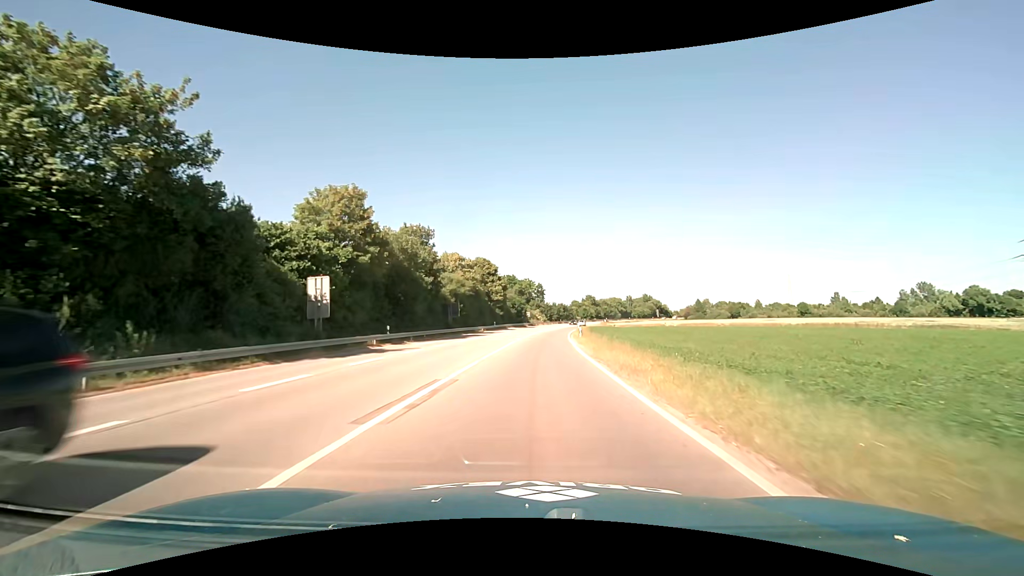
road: primary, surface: asphalt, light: Day
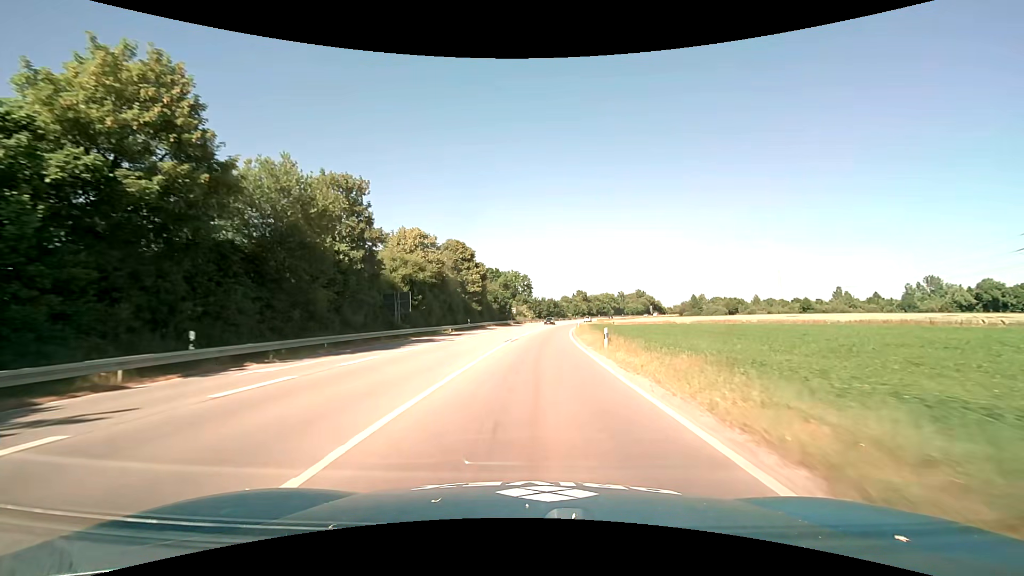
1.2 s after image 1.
(+0.3, +19.0) m; +2°
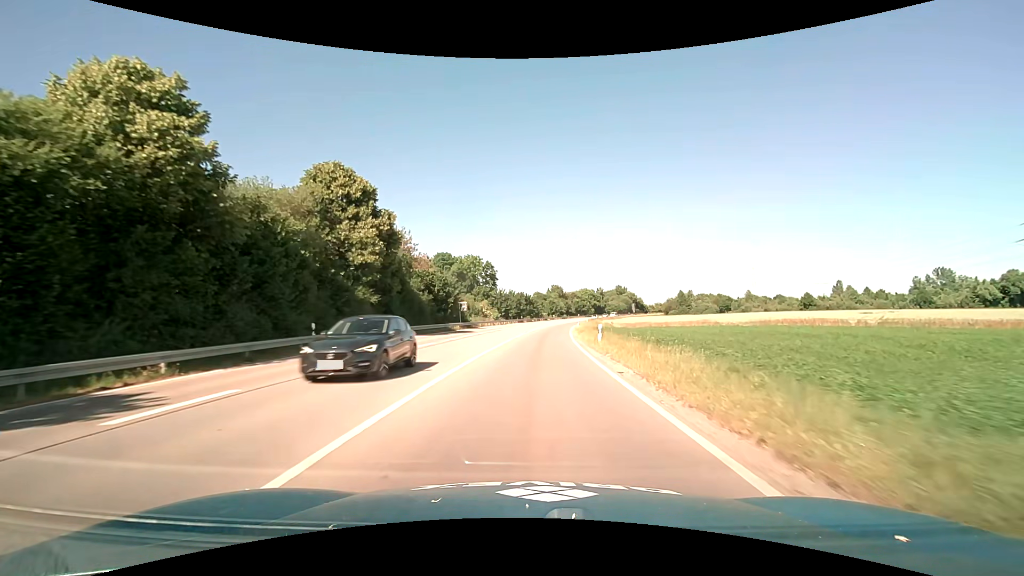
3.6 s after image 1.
(+1.2, +37.8) m; +4°
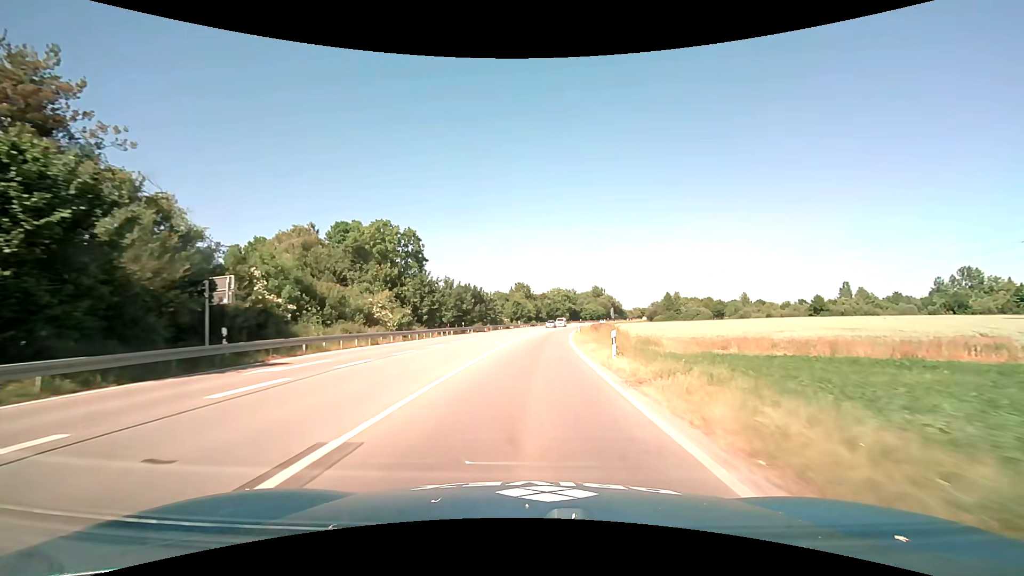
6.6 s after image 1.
(+1.8, +44.9) m; +4°
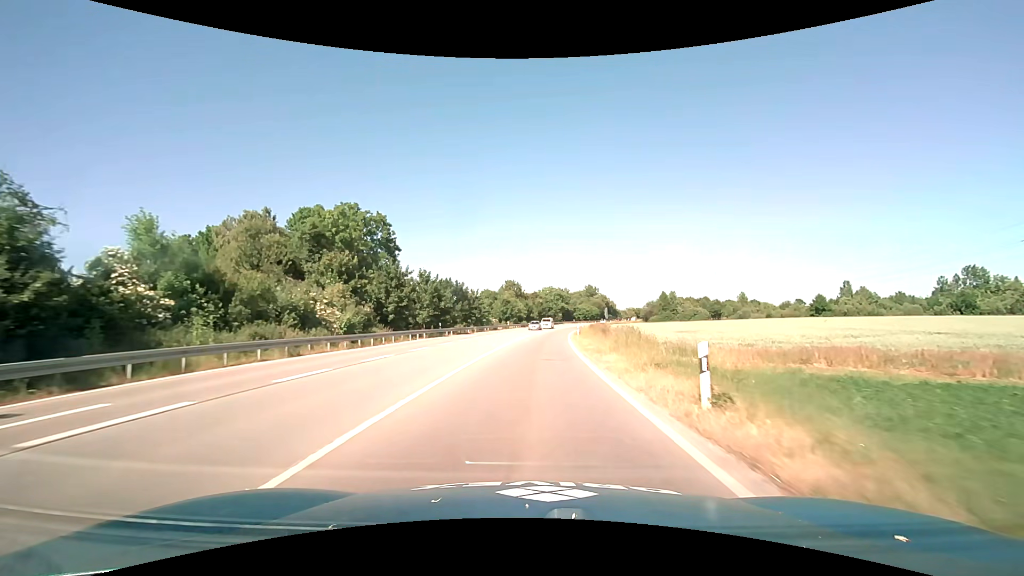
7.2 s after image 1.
(+0.1, +9.5) m; +1°
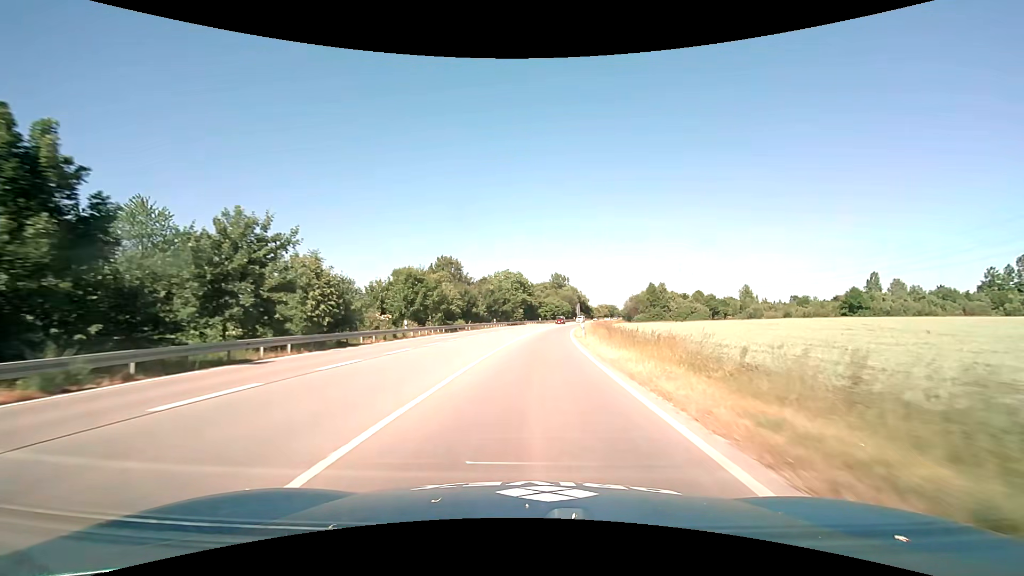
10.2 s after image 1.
(+2.2, +51.8) m; +5°
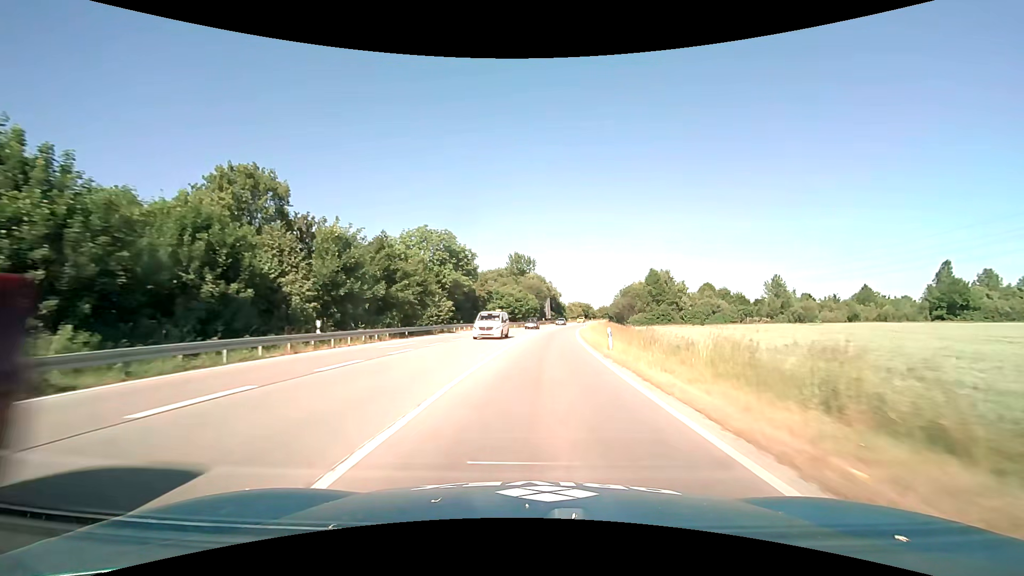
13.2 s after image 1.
(+2.3, +54.0) m; +5°
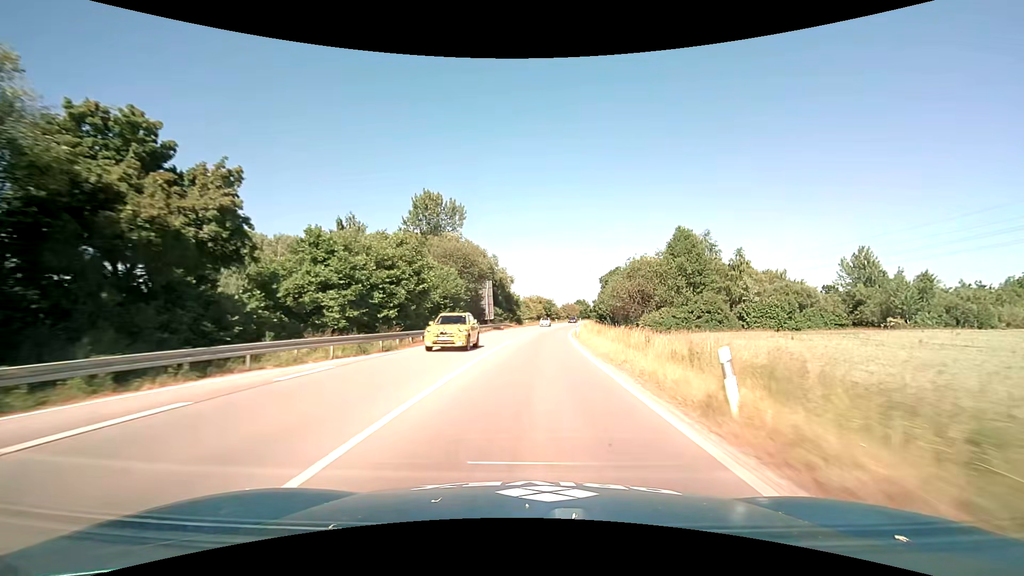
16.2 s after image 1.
(+3.3, +54.9) m; +6°
